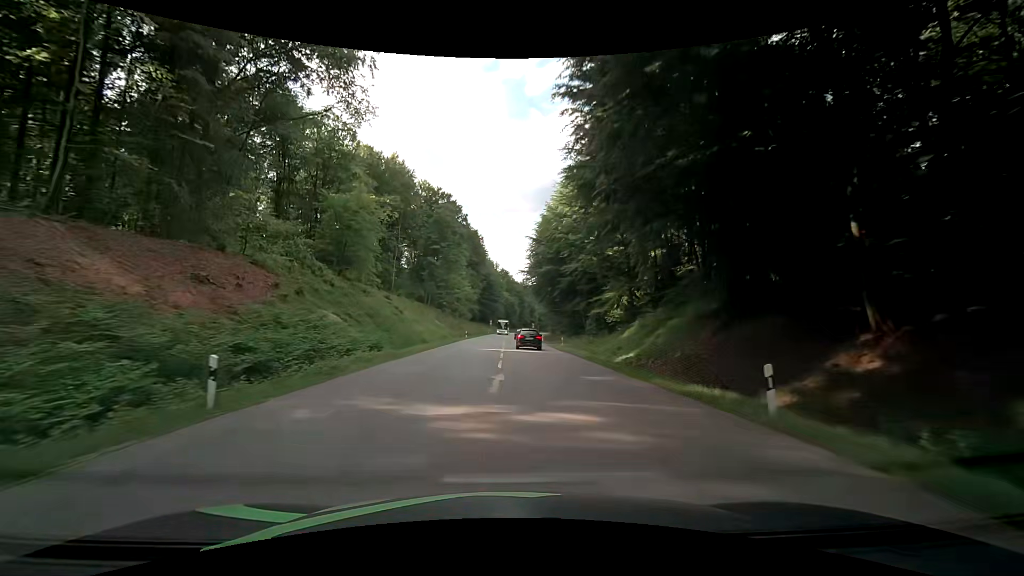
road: secondary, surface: asphalt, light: Day
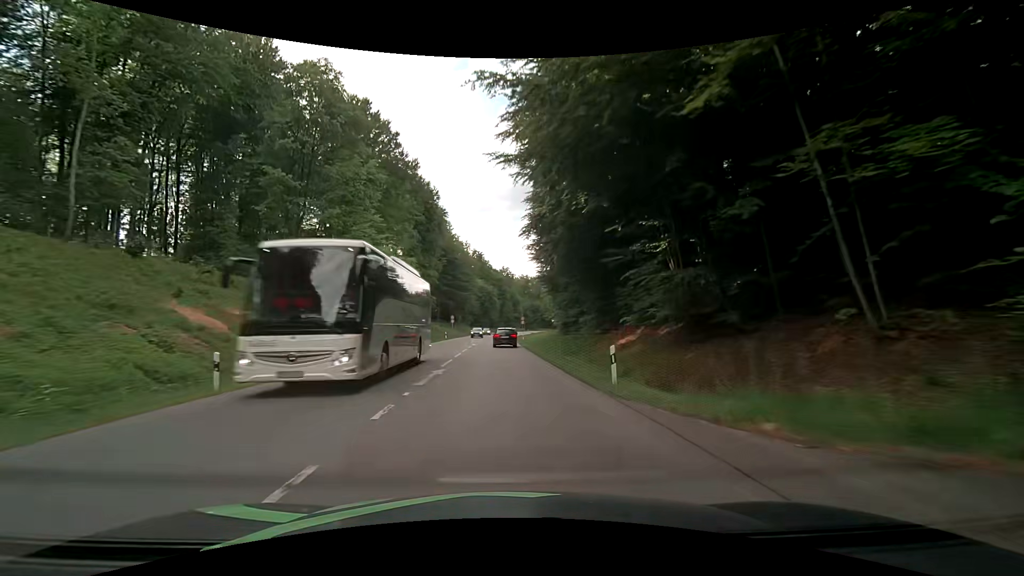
(+1.9, +52.8) m; +2°
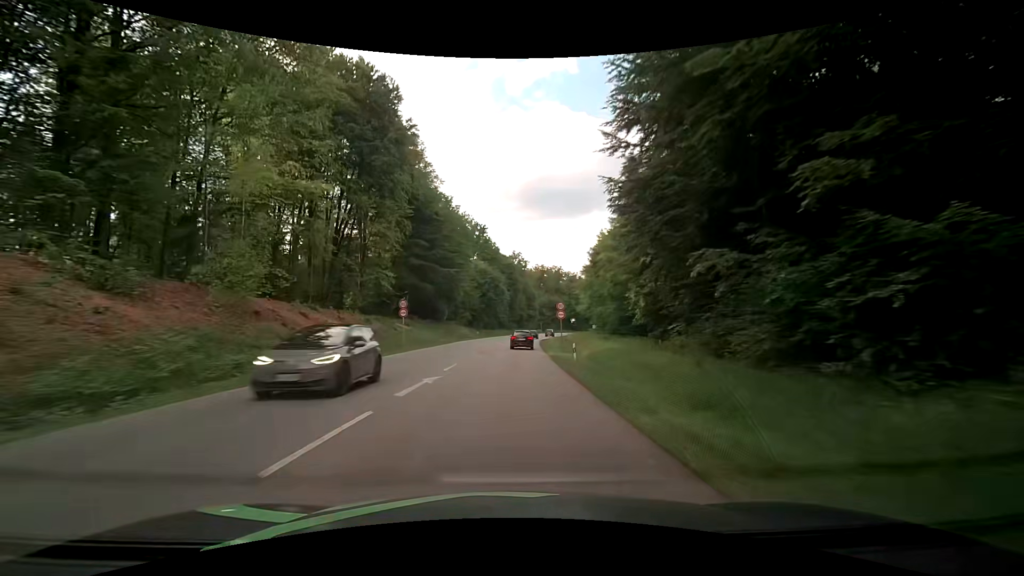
(-0.4, +44.6) m; -1°
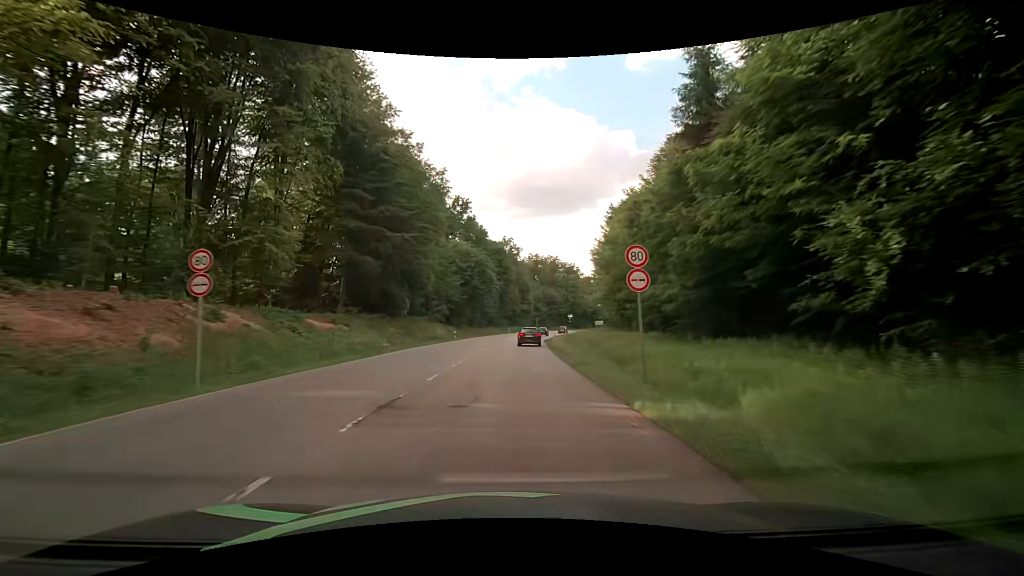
(+0.2, +22.8) m; +1°
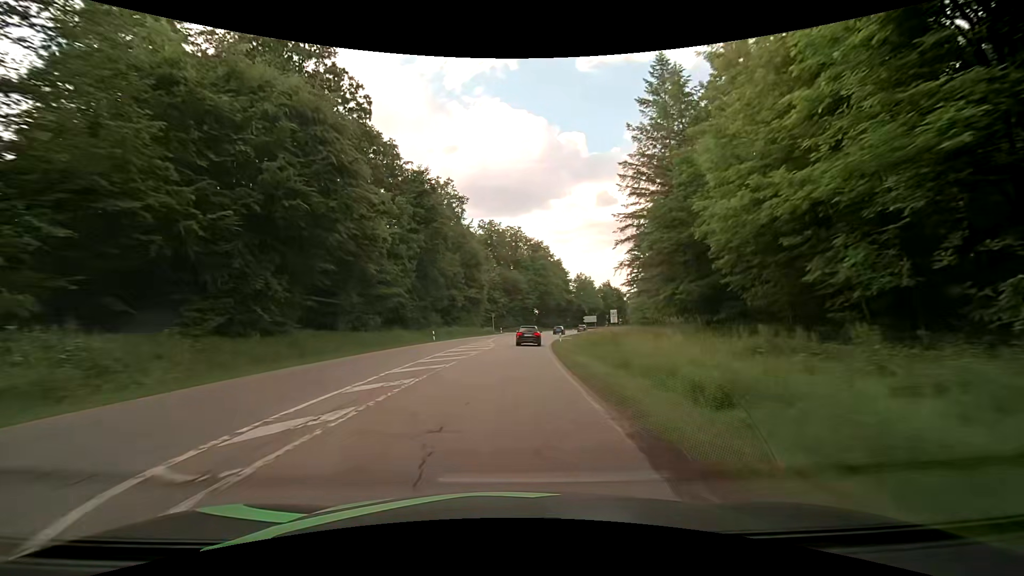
(+2.5, +57.1) m; +5°
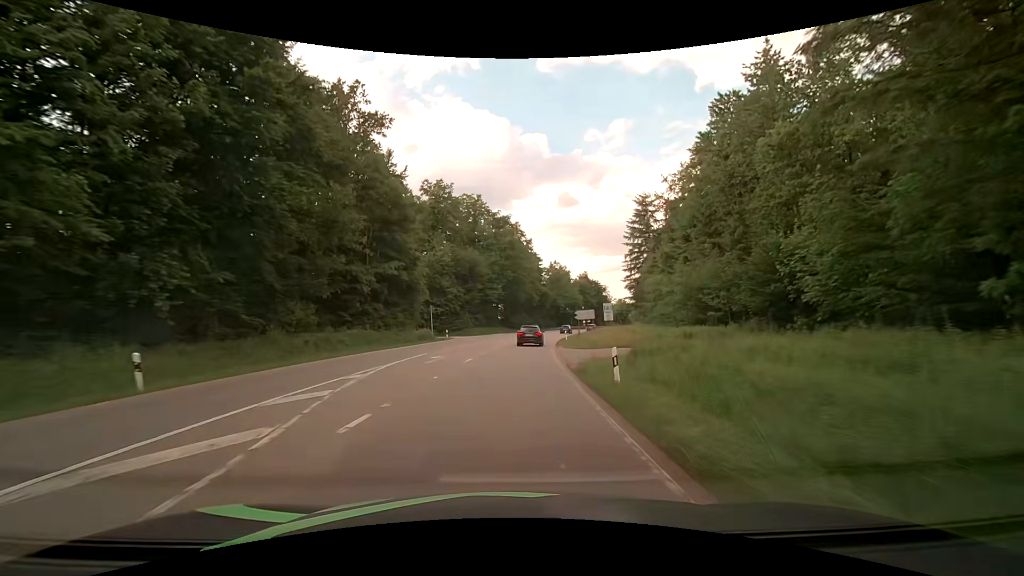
(+1.4, +33.7) m; +4°
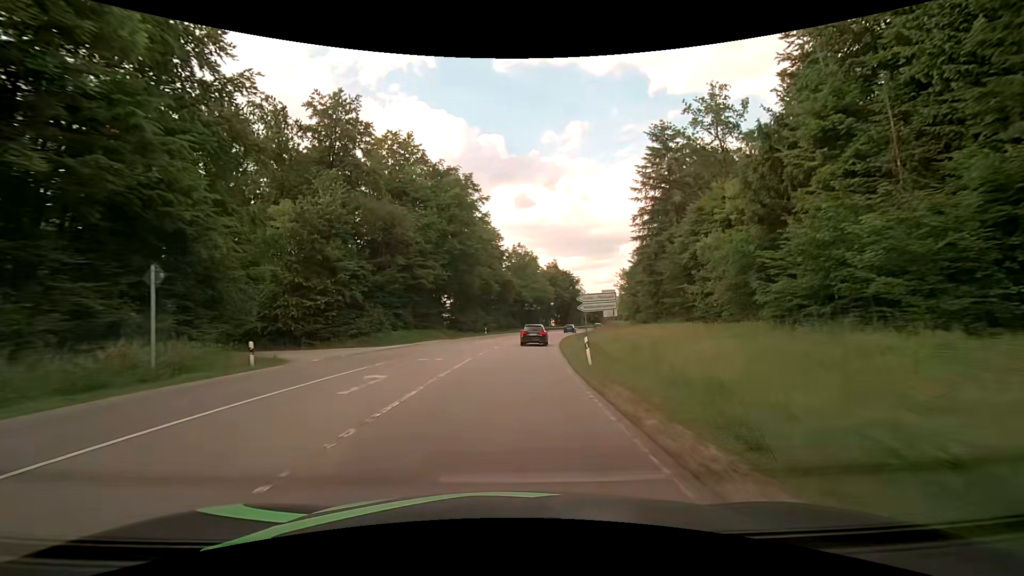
(+1.5, +33.0) m; +5°
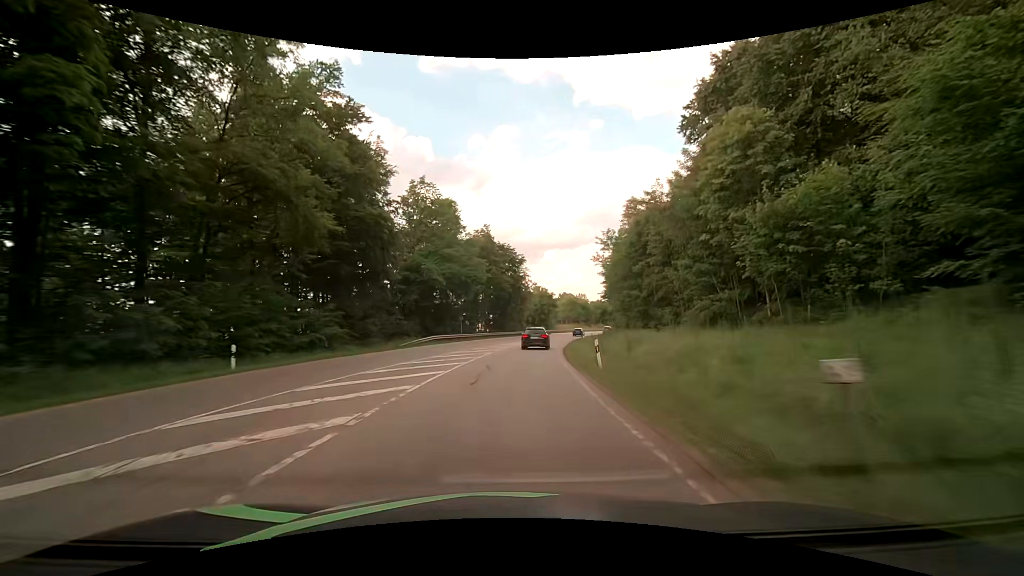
(+3.7, +53.3) m; +9°
(0, +10) (+1, +20) (+1, +30) (+2, +40) (+4, +50) (+5, +60) (+7, +69) (+10, +79) (+12, +89) (+15, +99) m
